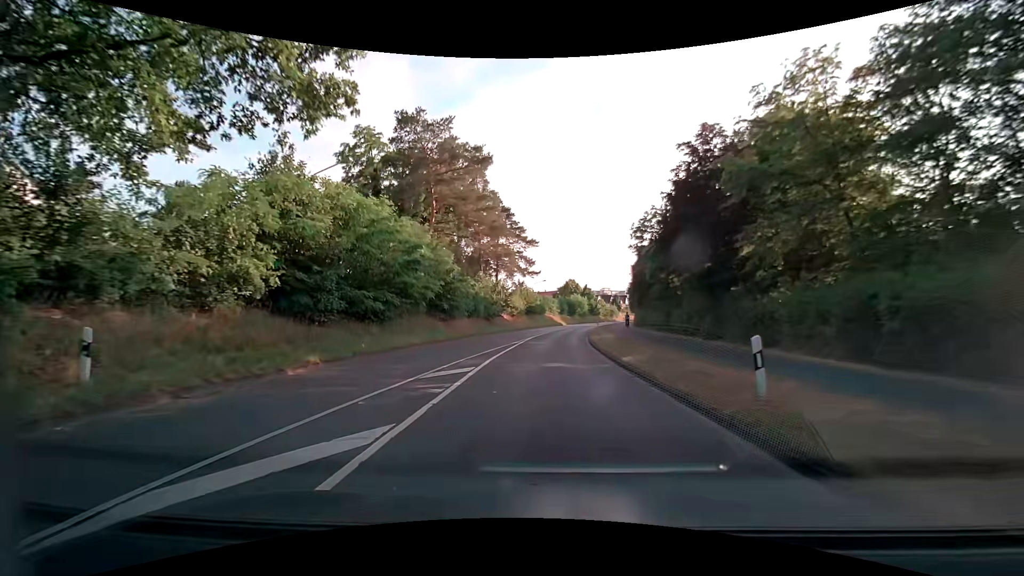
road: secondary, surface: asphalt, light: Day
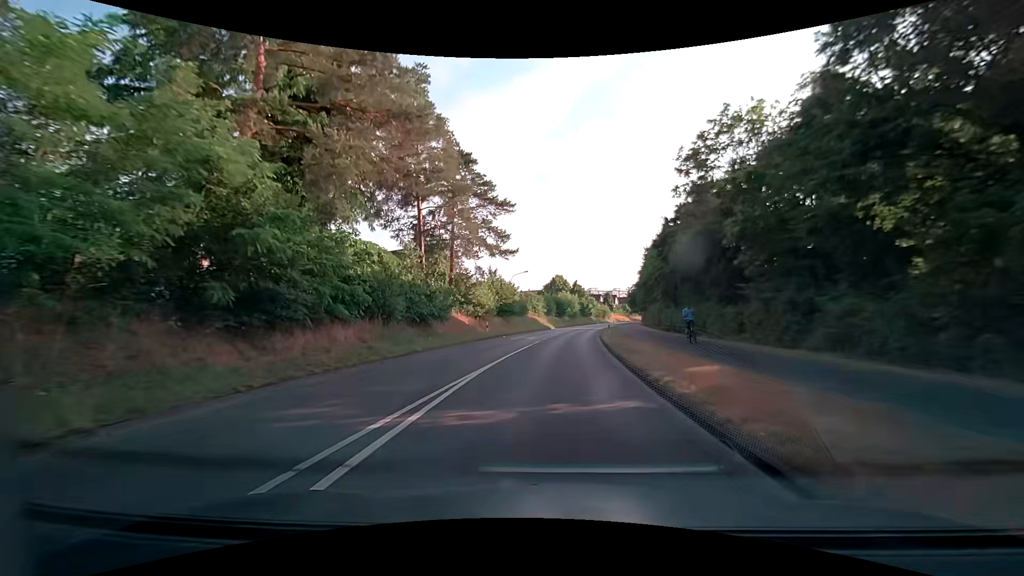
(+0.1, +21.2) m; +1°
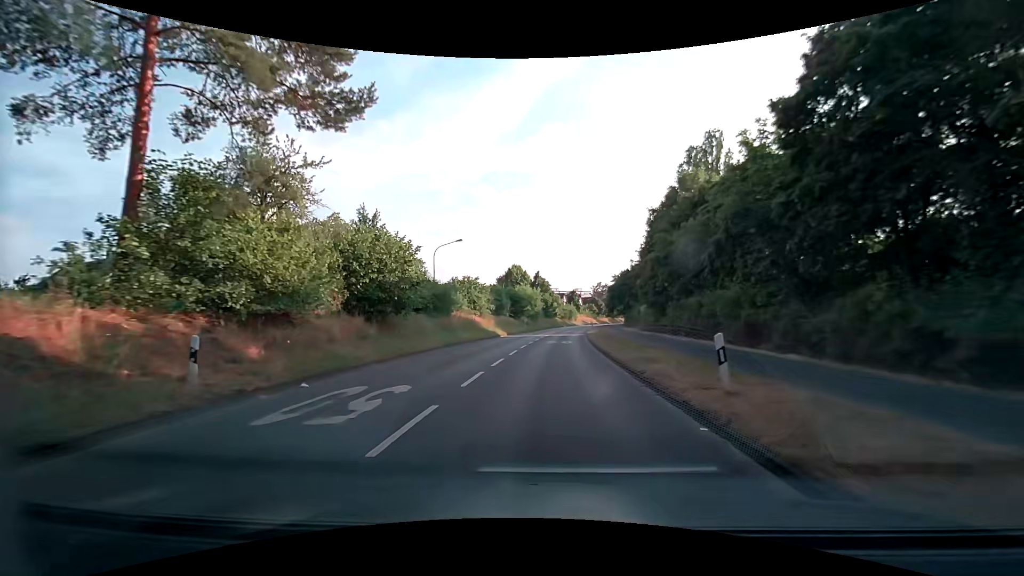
(+1.0, +28.6) m; +4°
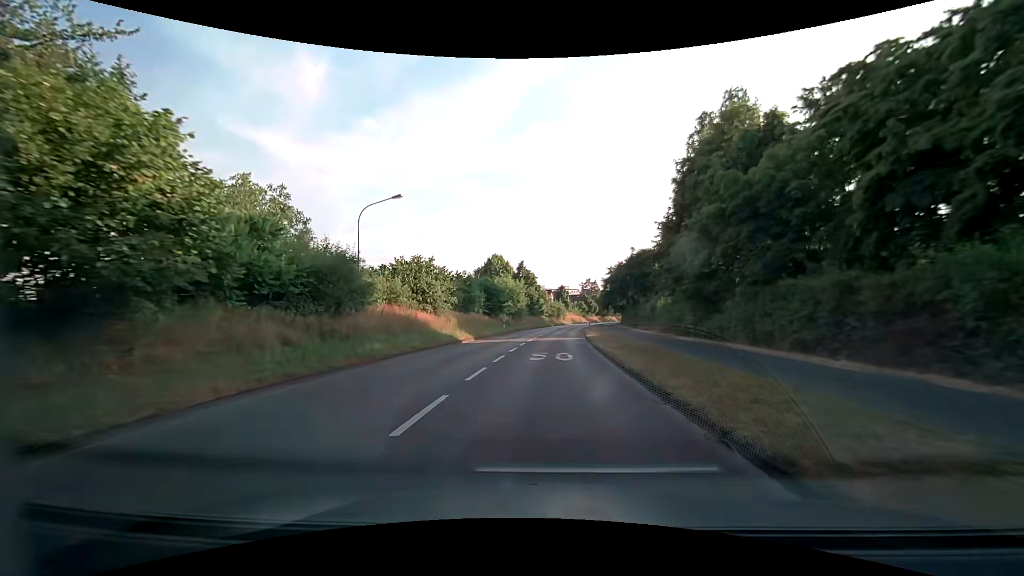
(+0.2, +14.4) m; +2°
